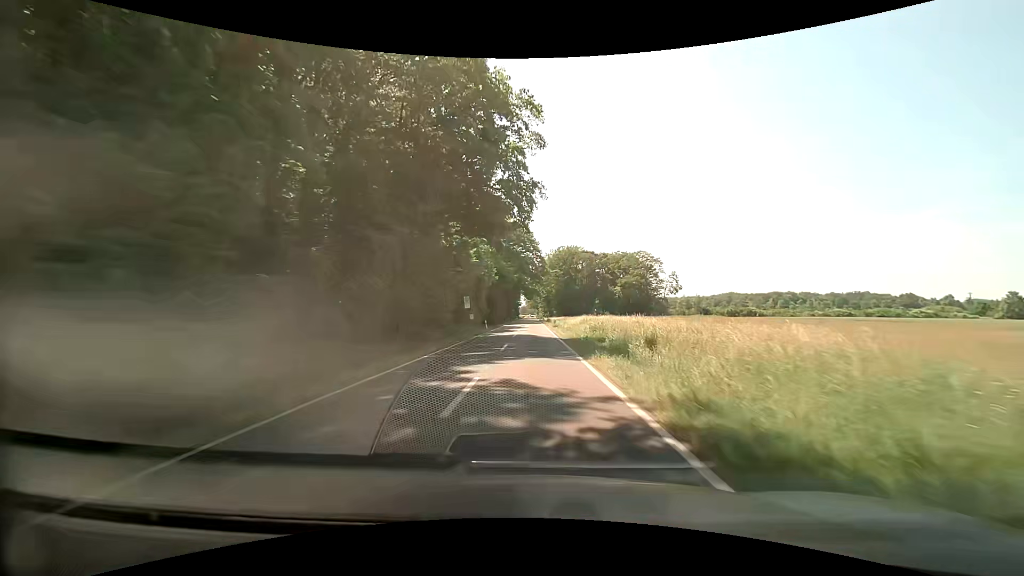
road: secondary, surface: asphalt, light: Day
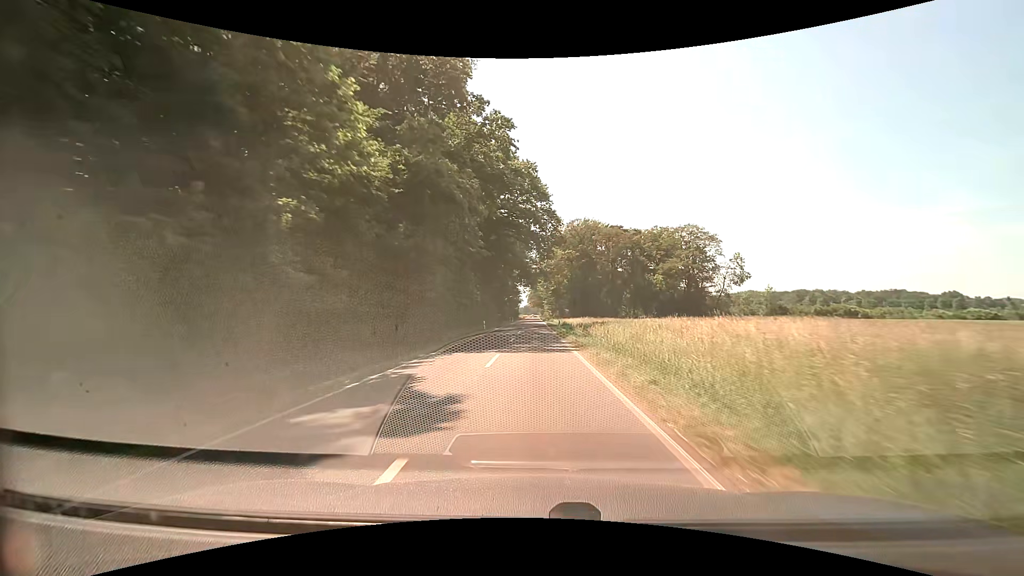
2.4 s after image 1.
(+0.1, +54.1) m; 0°
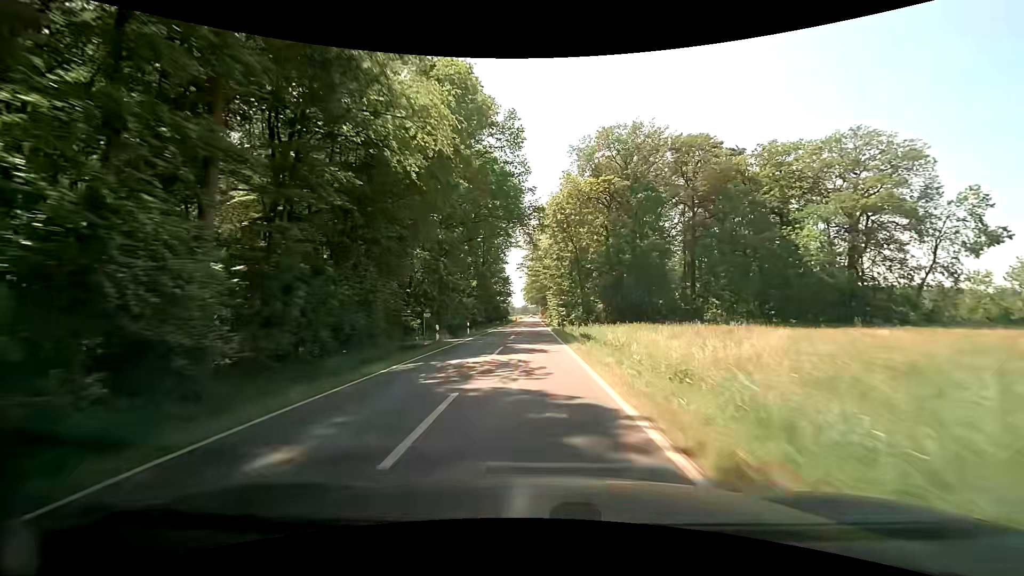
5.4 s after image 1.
(+0.4, +68.3) m; 0°
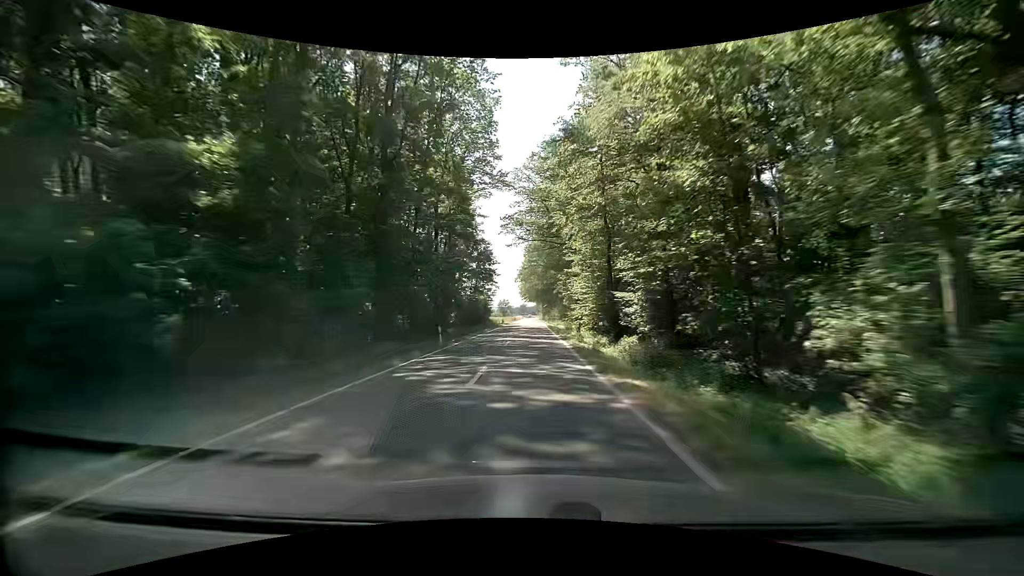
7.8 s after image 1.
(-0.3, +55.1) m; -1°
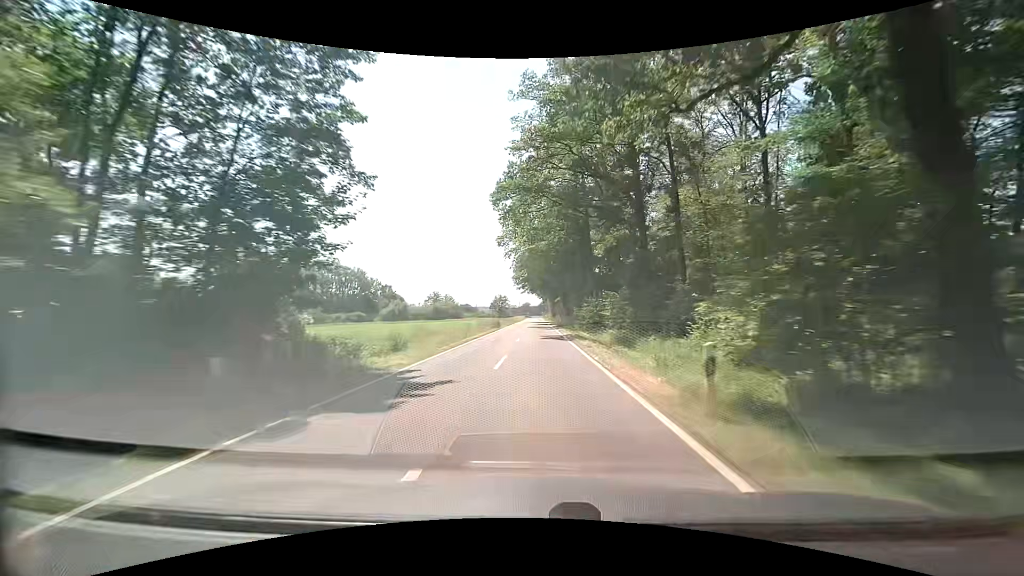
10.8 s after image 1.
(+0.5, +69.2) m; +1°
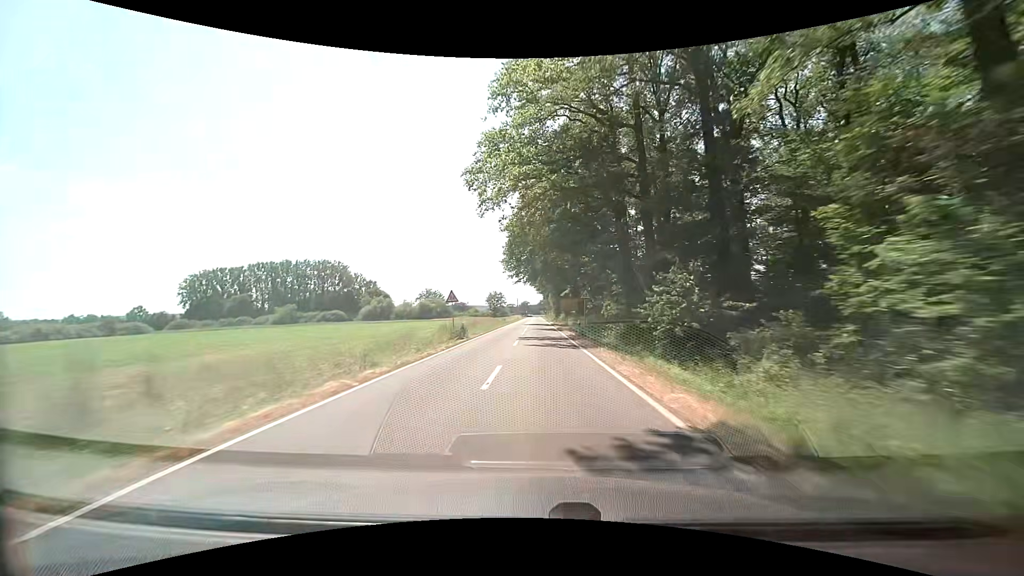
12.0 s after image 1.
(-0.4, +27.6) m; 0°
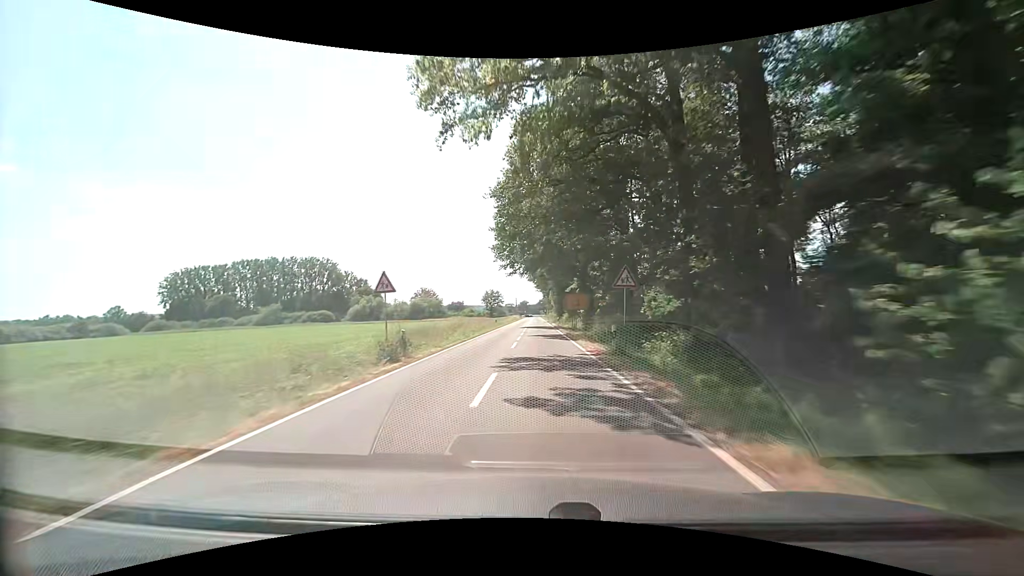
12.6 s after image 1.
(0.0, +13.6) m; 0°
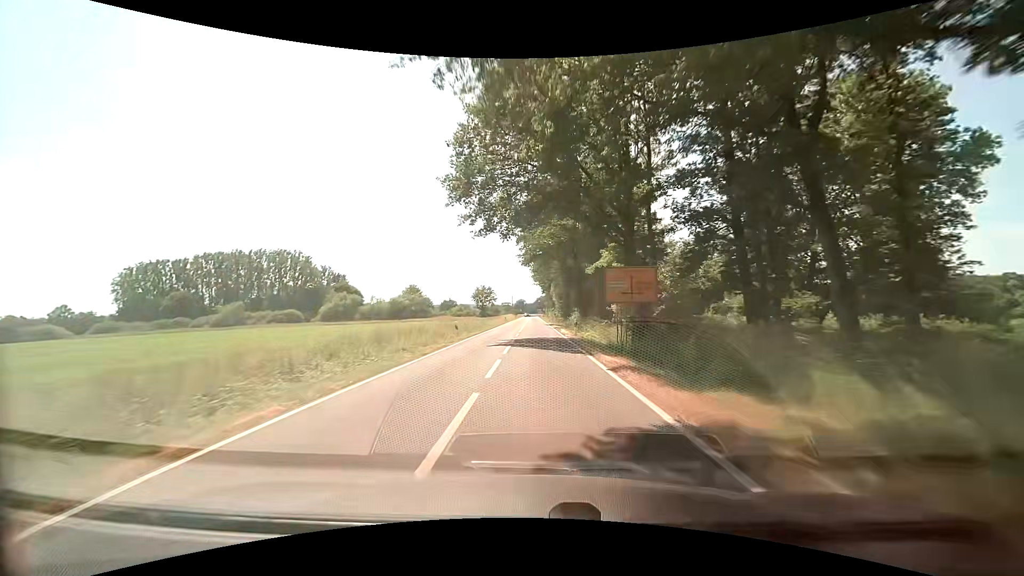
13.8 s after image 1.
(0.0, +26.9) m; 0°
(0, +10) (0, +20) (0, +30) (0, +40) (0, +50) (0, +60) (0, +70) (0, +80) (0, +90) (0, +100) m
